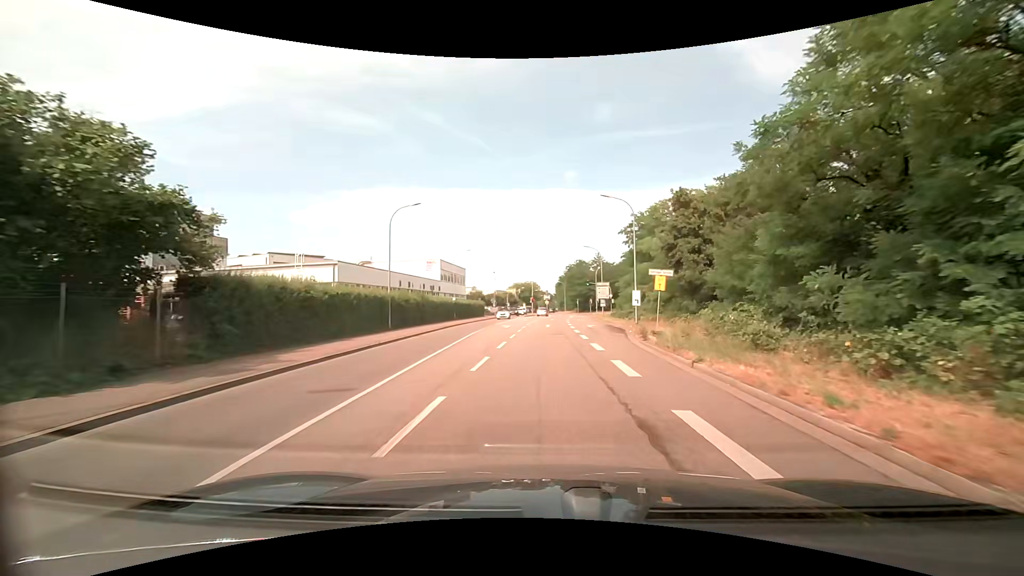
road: secondary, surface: asphalt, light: Day
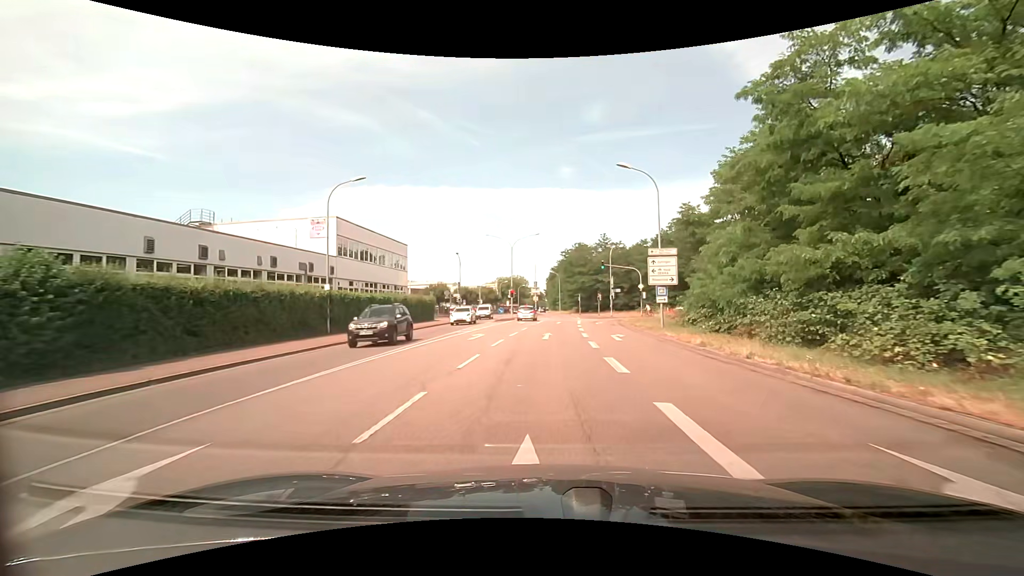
(0.0, +35.7) m; +1°
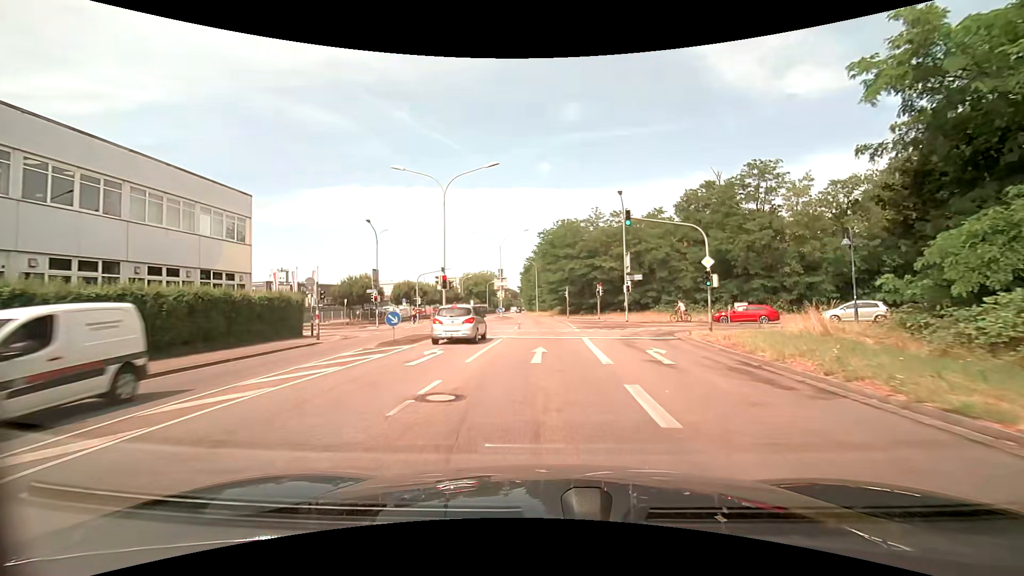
(+0.6, +28.6) m; +3°
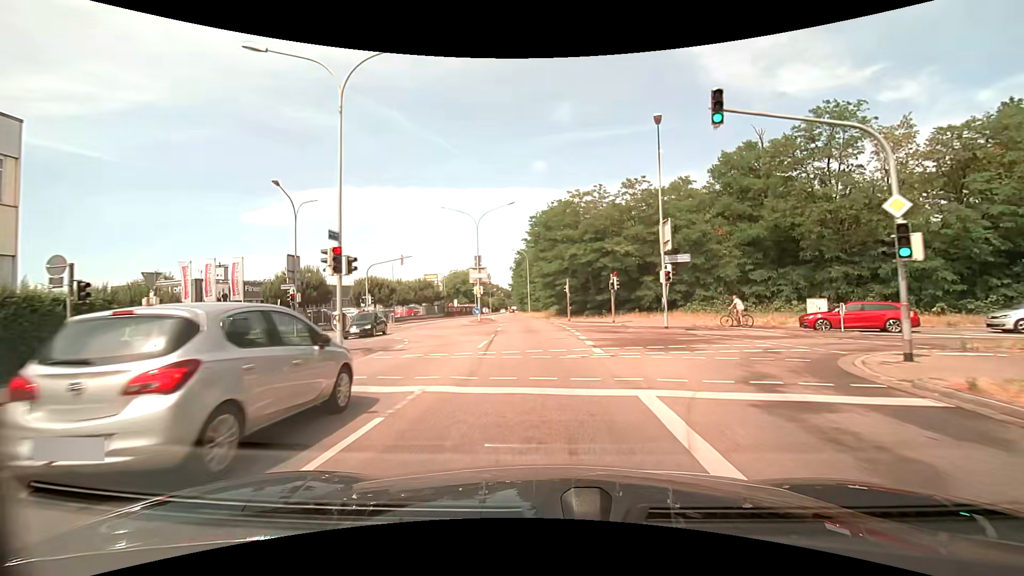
(+0.1, +14.3) m; +1°
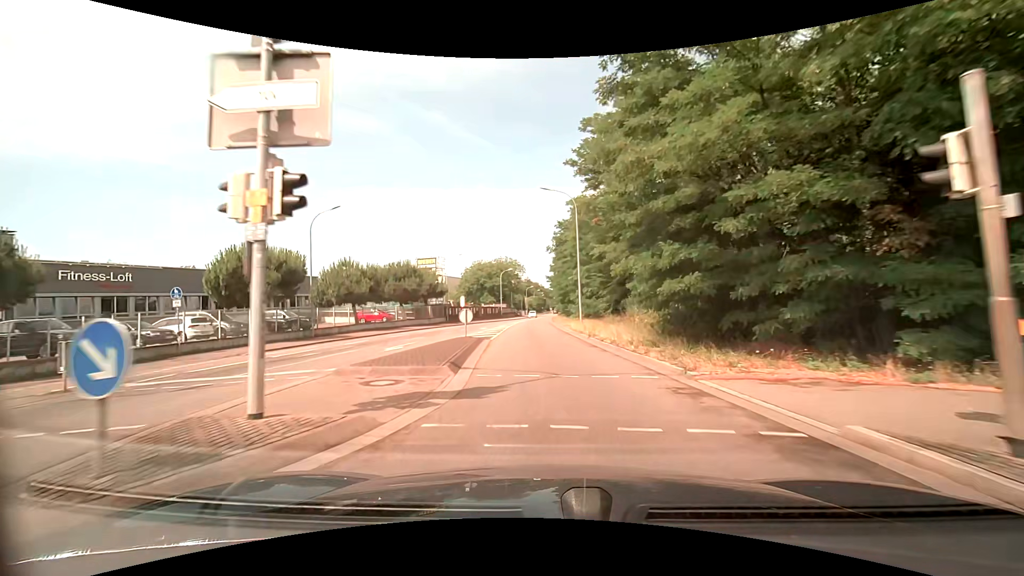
(-1.6, +35.8) m; -5°
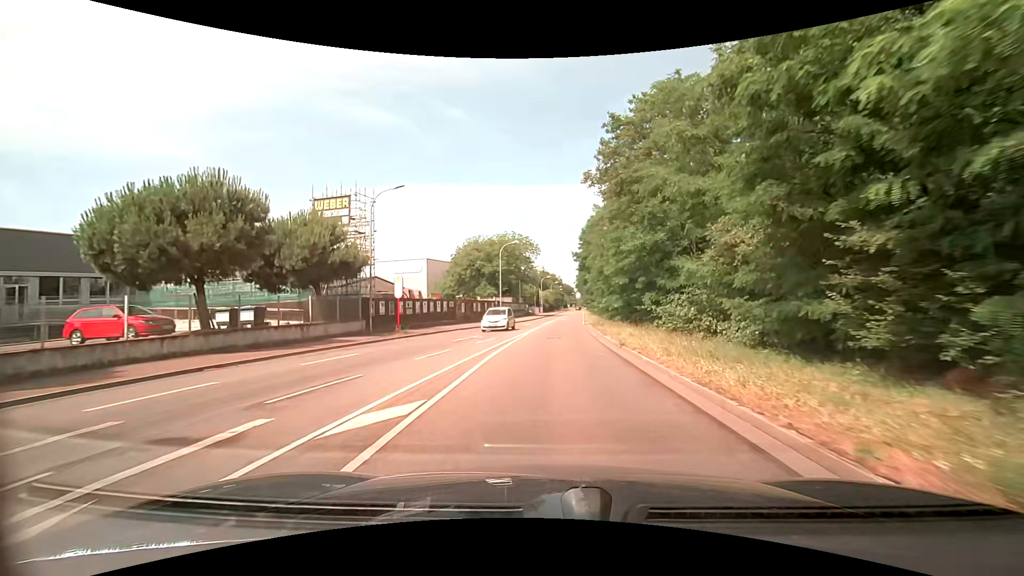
(-1.3, +35.8) m; -3°
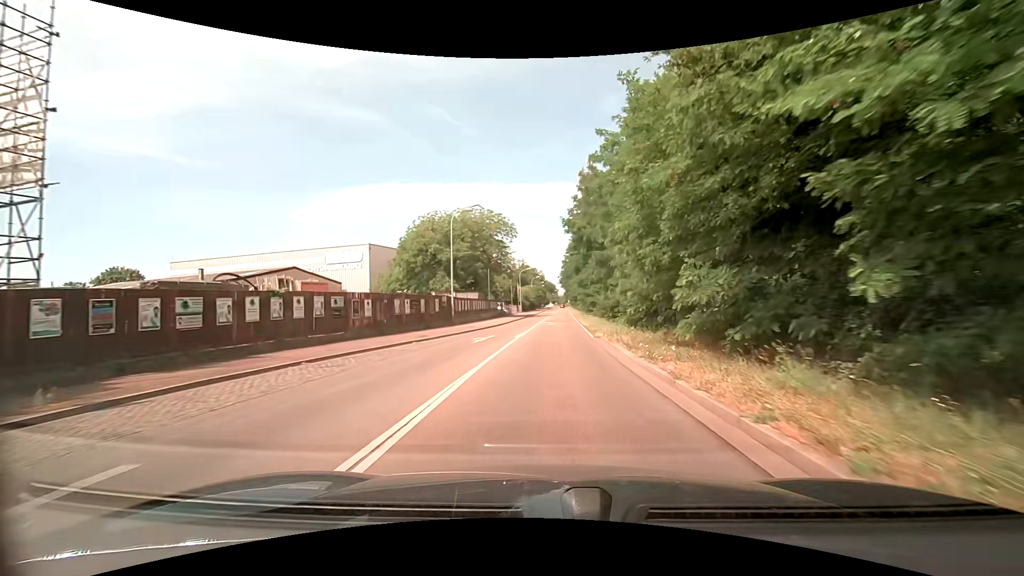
(+0.5, +21.6) m; +3°
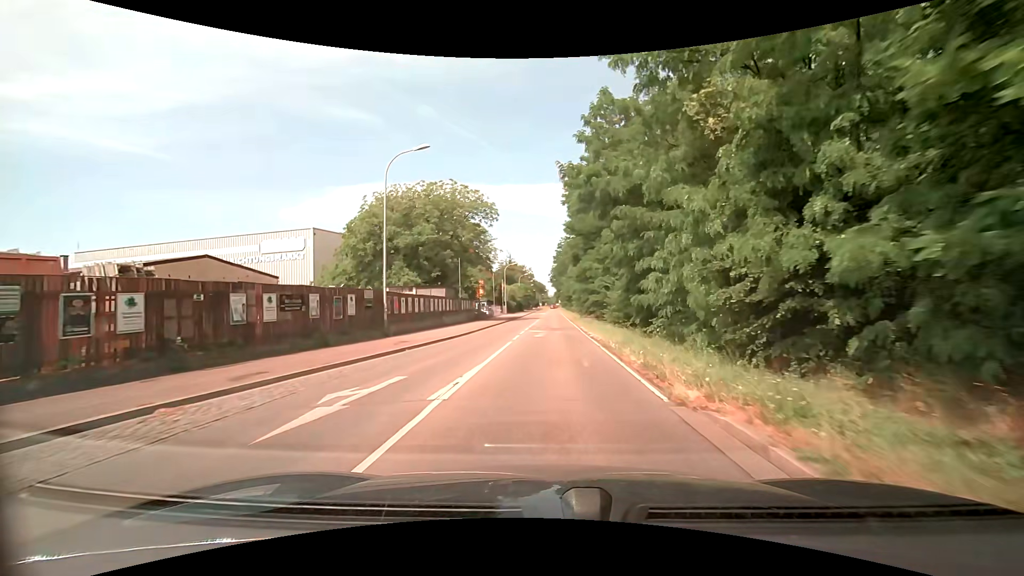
(+0.1, +14.5) m; +1°
(0, +10) (0, +20) (0, +30) (+1, +40) (+1, +50) (+1, +60) (+1, +70) (+1, +80) (+2, +90) (+2, +100) m
